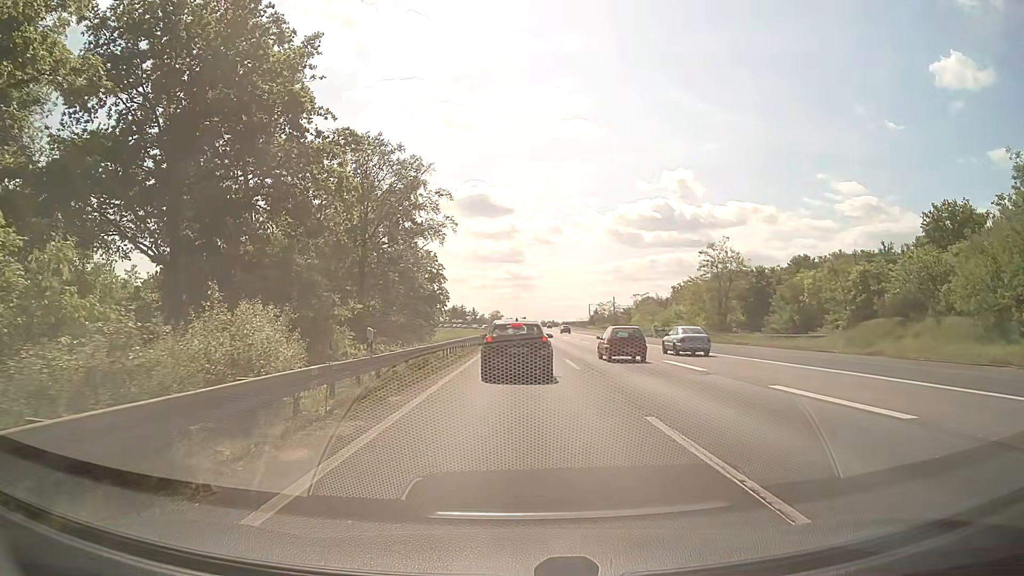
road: motorway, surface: asphalt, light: Day
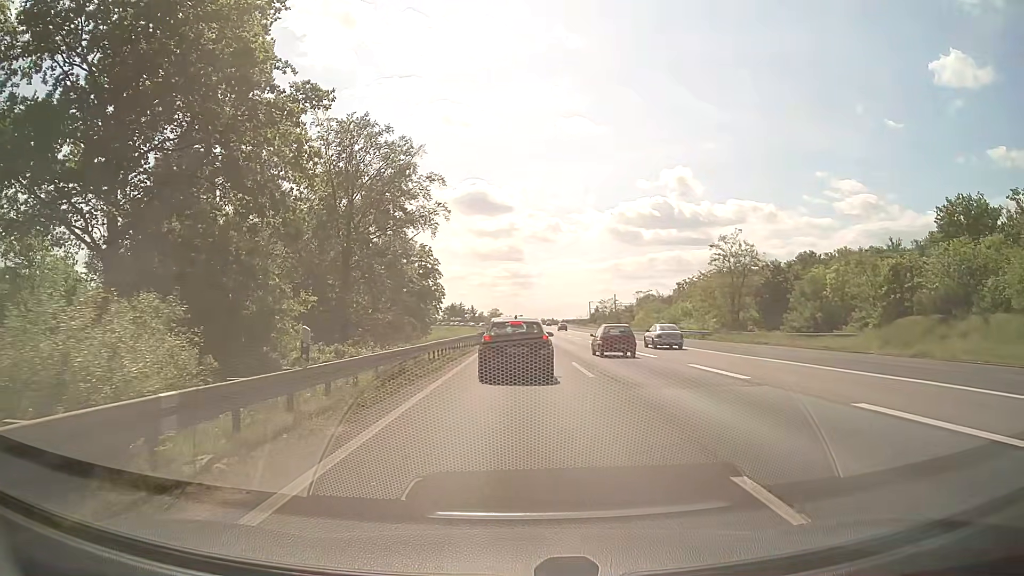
(0.0, +4.2) m; 0°
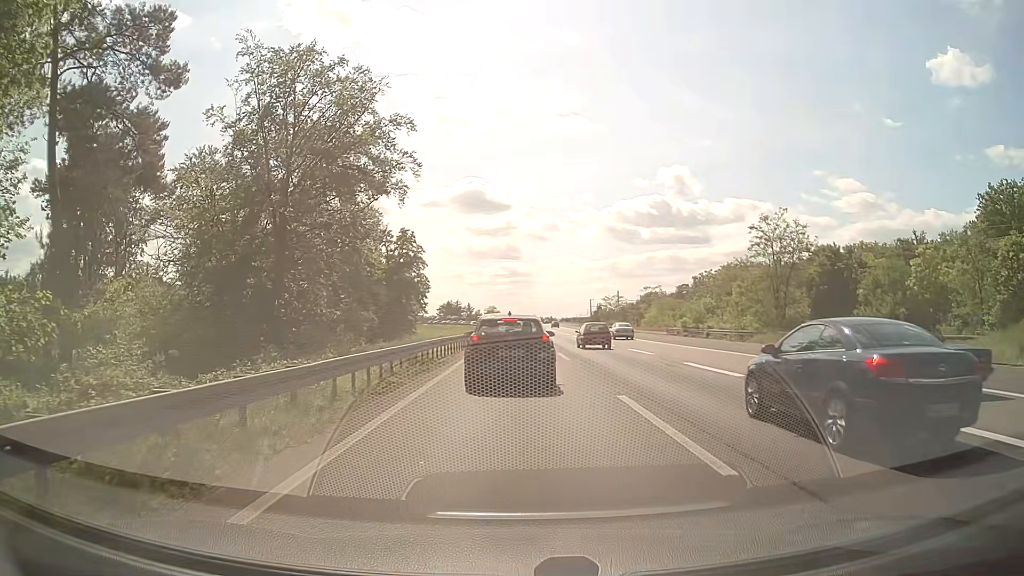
(0.0, +11.6) m; 0°
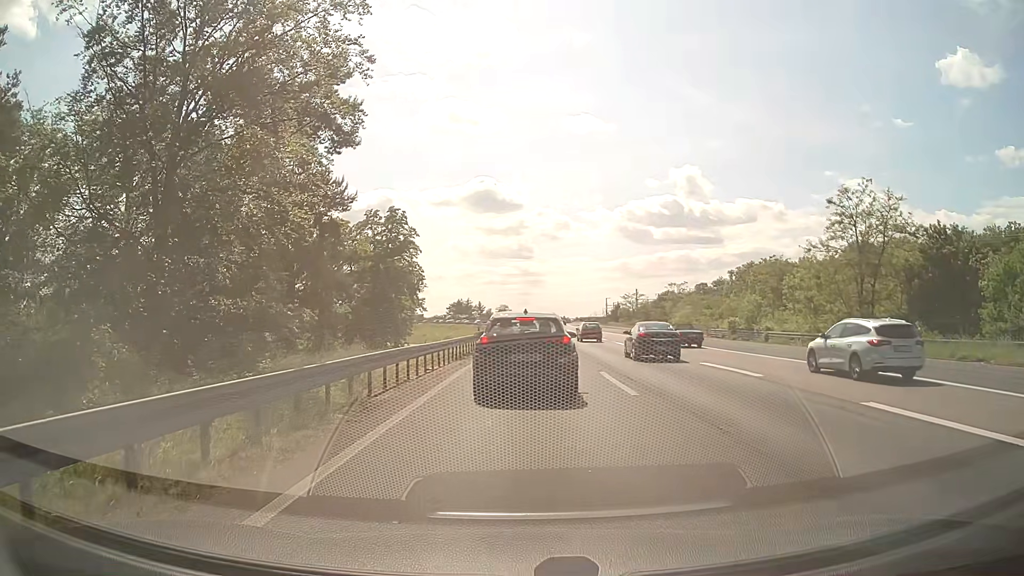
(-0.1, +11.8) m; 0°
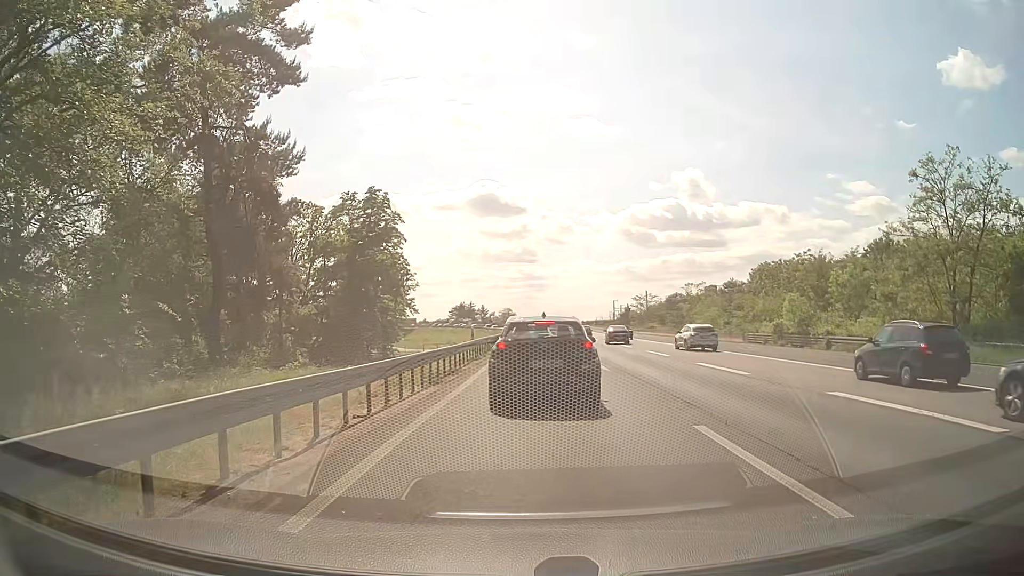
(-0.2, +9.6) m; -1°
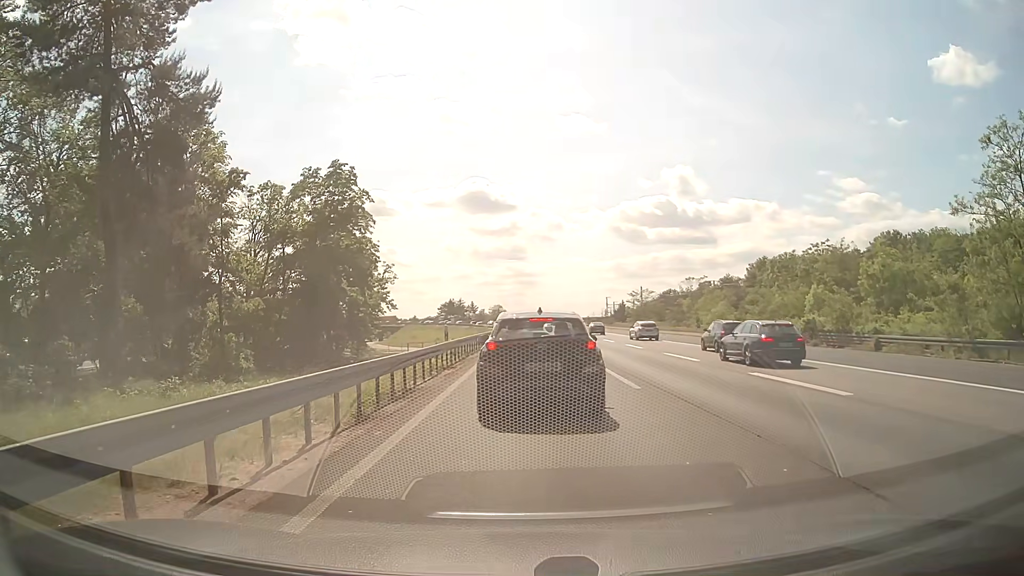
(0.0, +6.9) m; +1°
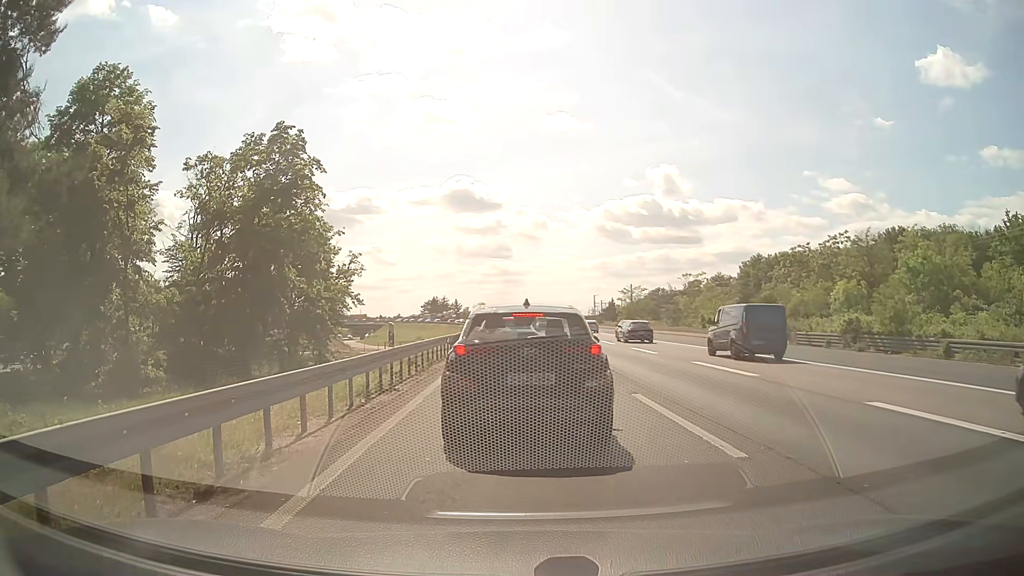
(0.0, +7.3) m; -1°
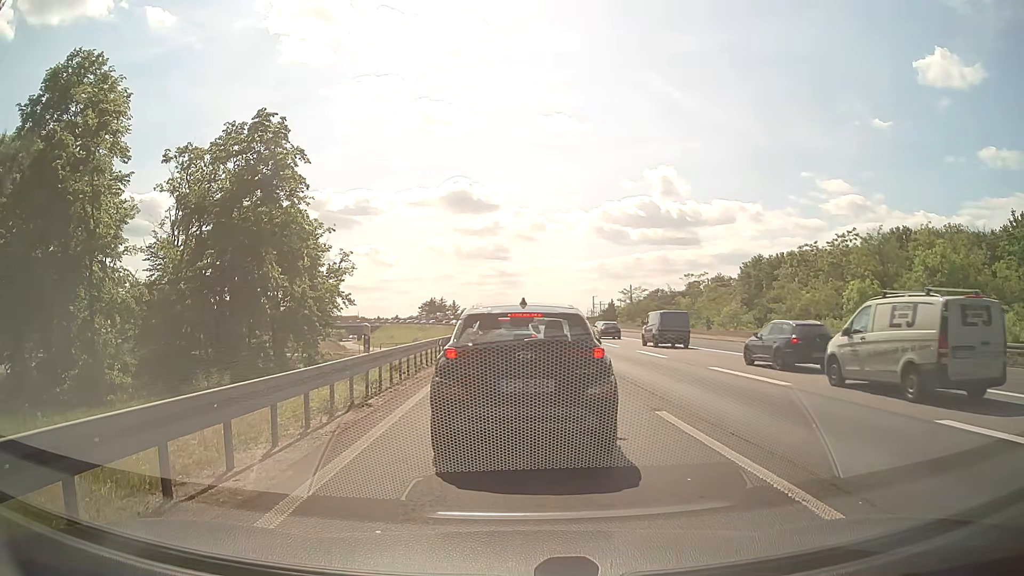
(0.0, +2.2) m; -1°
